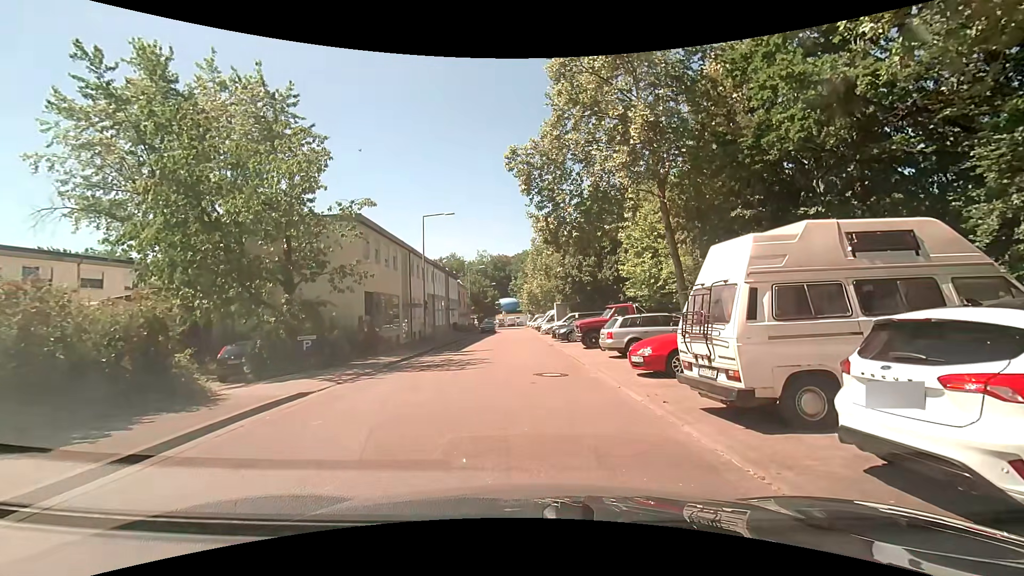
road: residential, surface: asphalt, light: Day
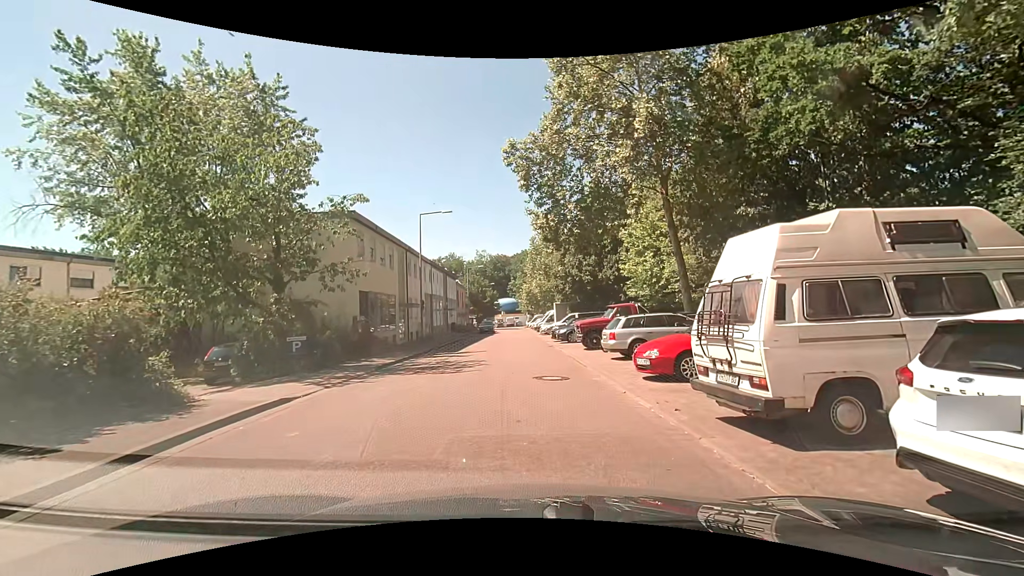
(0.0, +0.7) m; 0°
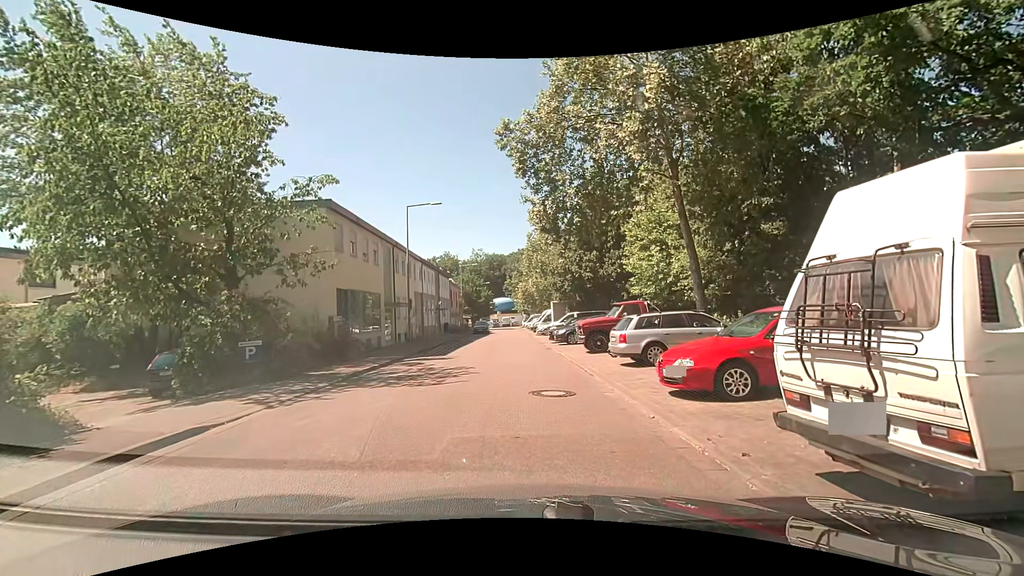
(0.0, +2.4) m; 0°
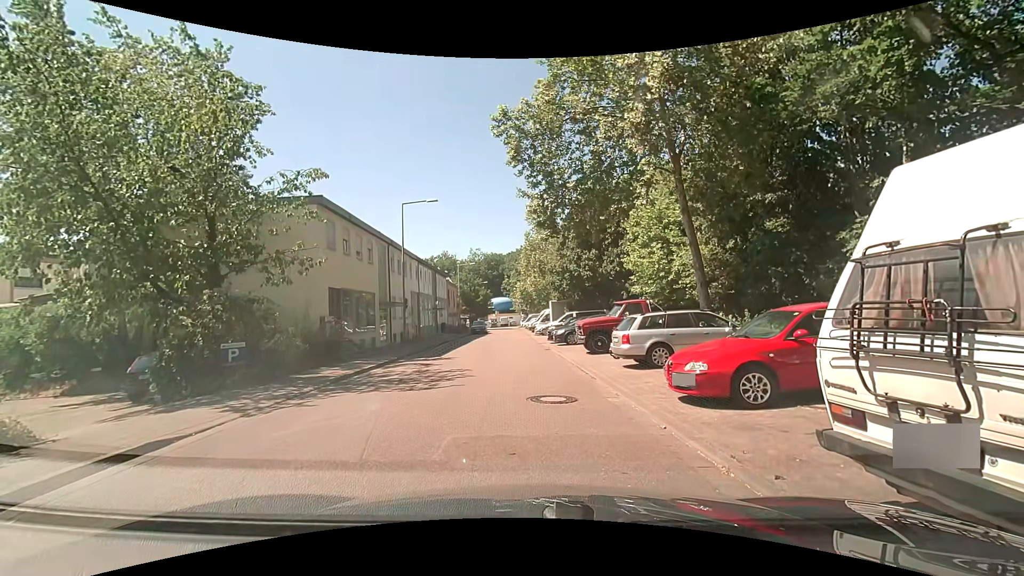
(0.0, +0.7) m; 0°
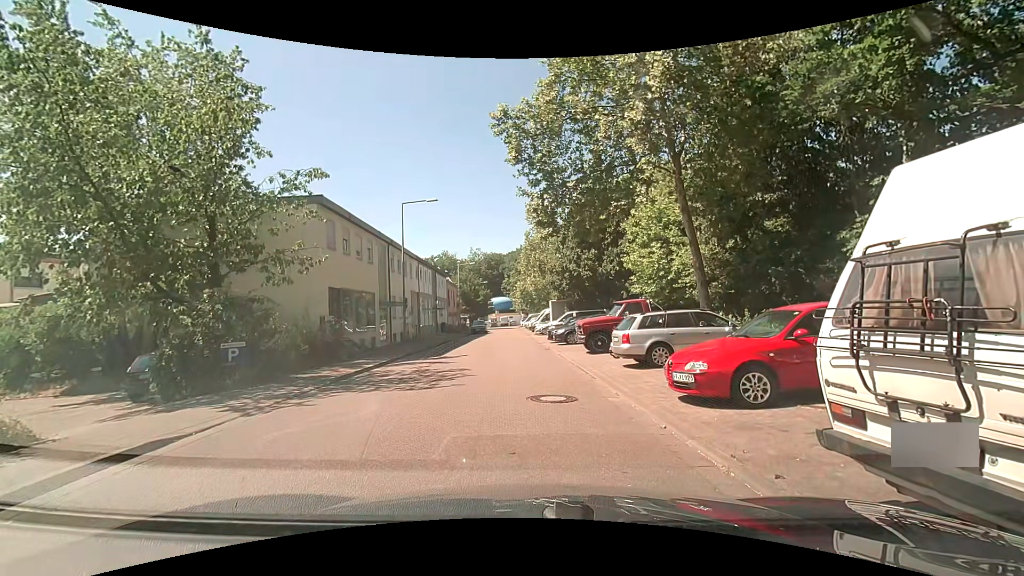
(0.0, 0.0) m; 0°
